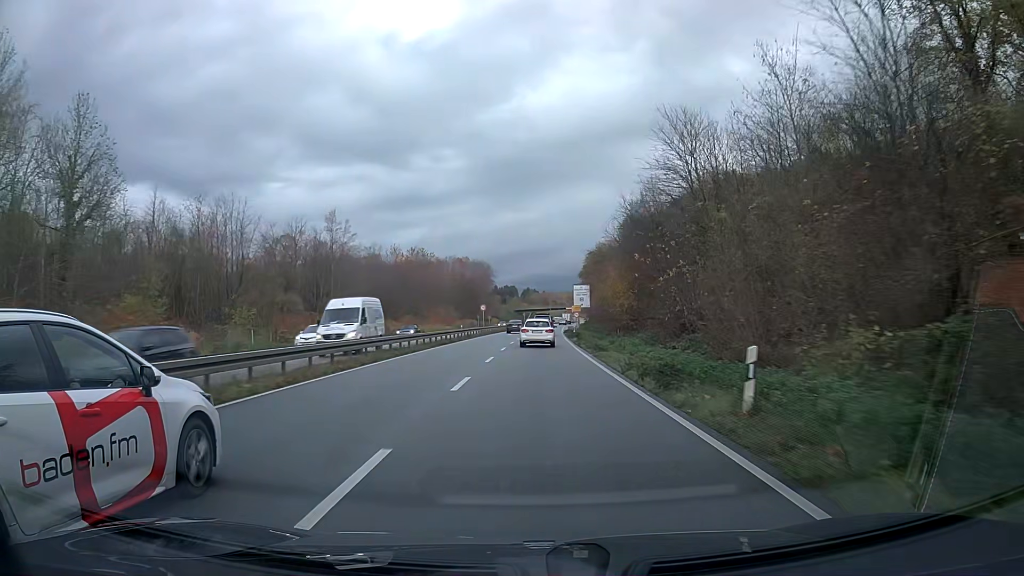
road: trunk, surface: asphalt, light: Day
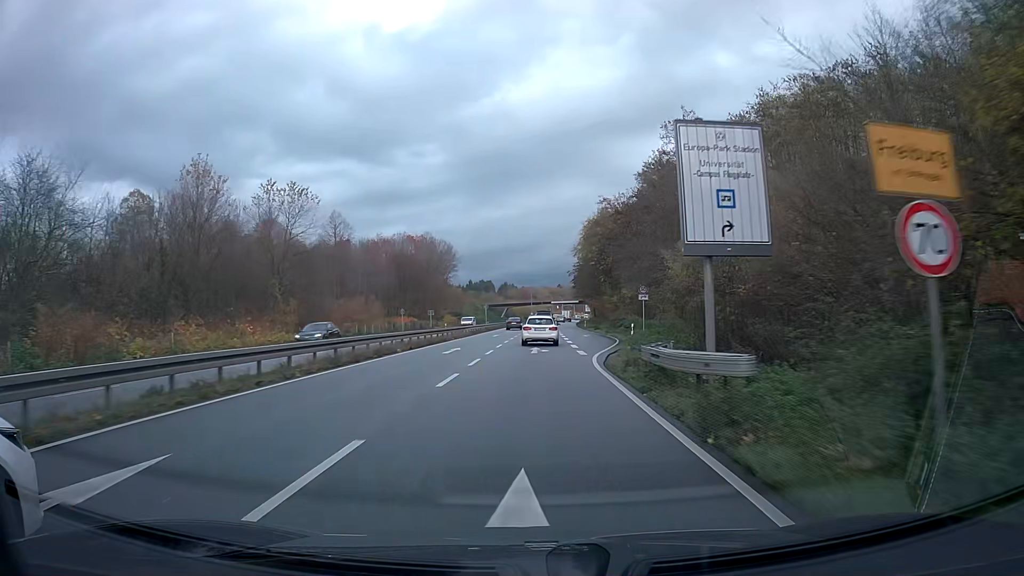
(+1.1, +61.8) m; +2°
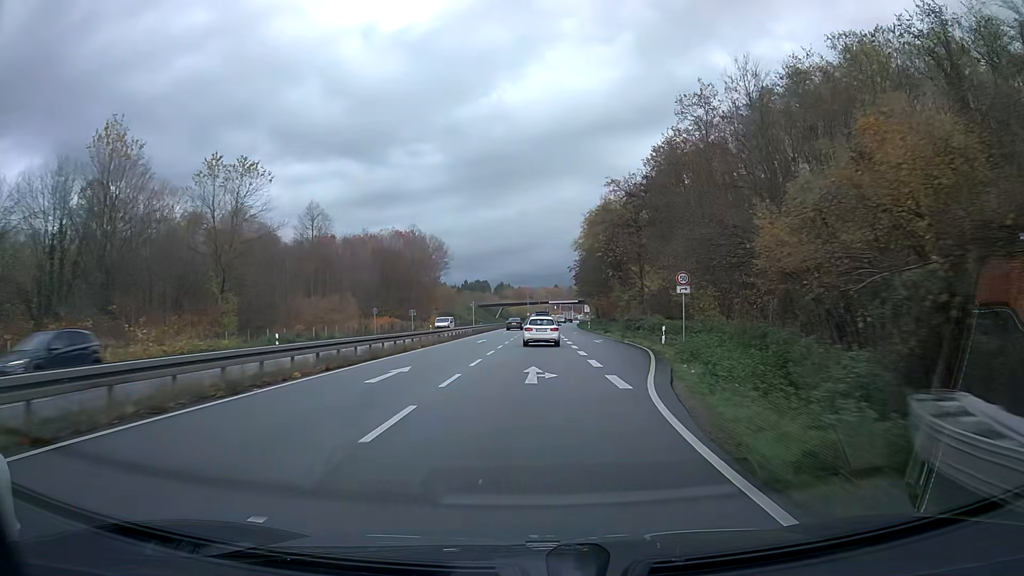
(0.0, +11.7) m; 0°
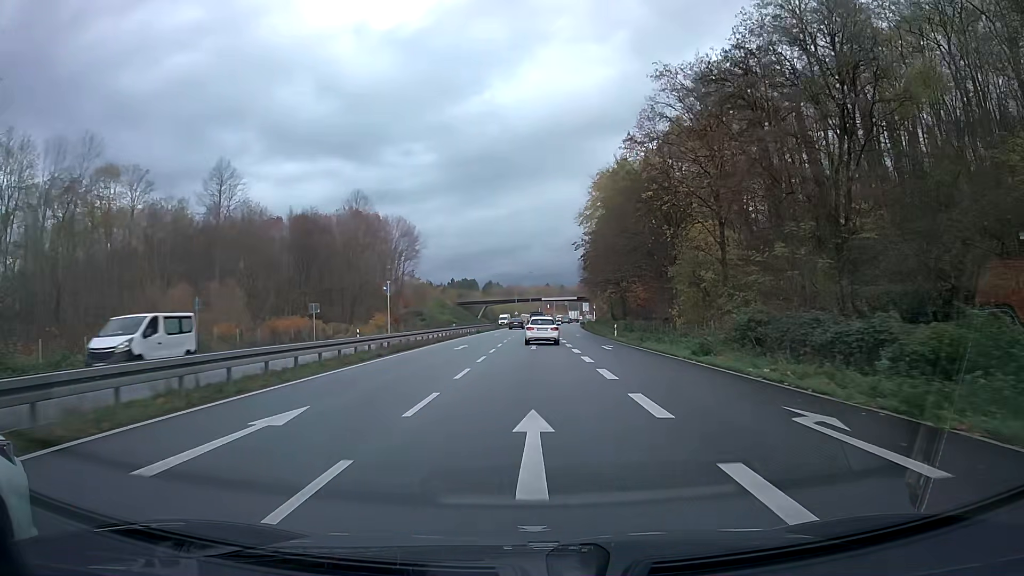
(+0.2, +33.6) m; +1°
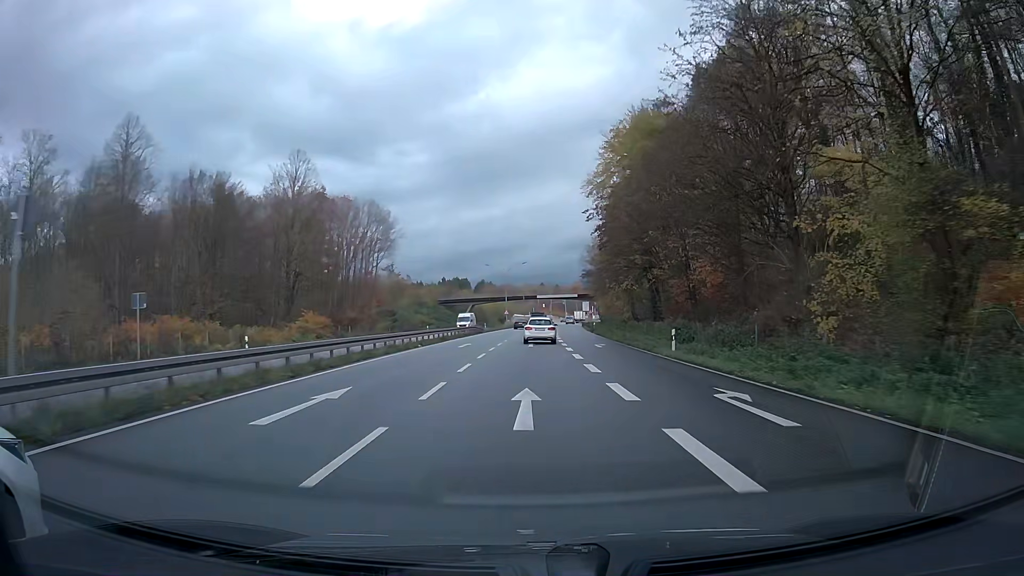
(+0.1, +21.7) m; 0°
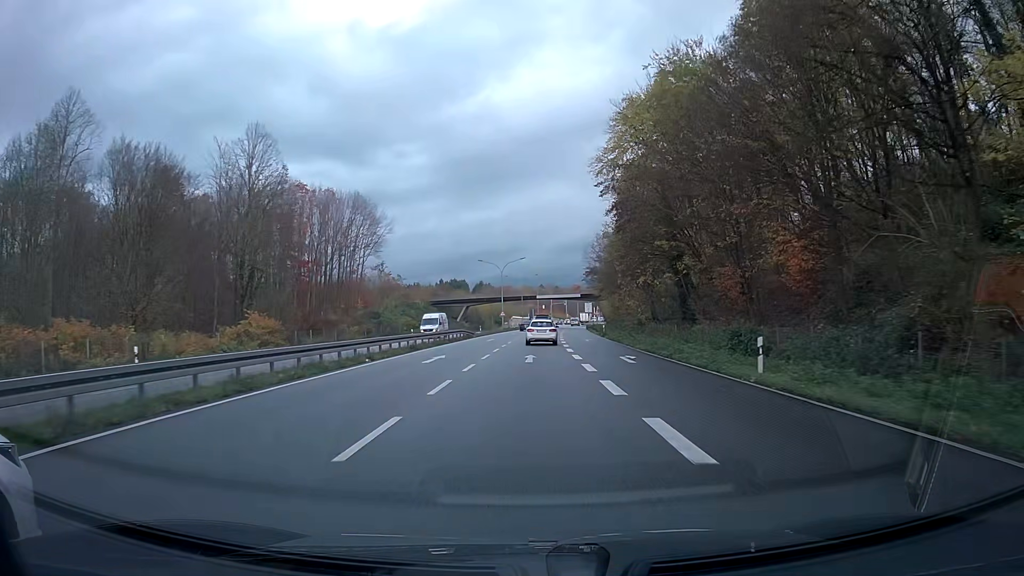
(0.0, +10.8) m; 0°
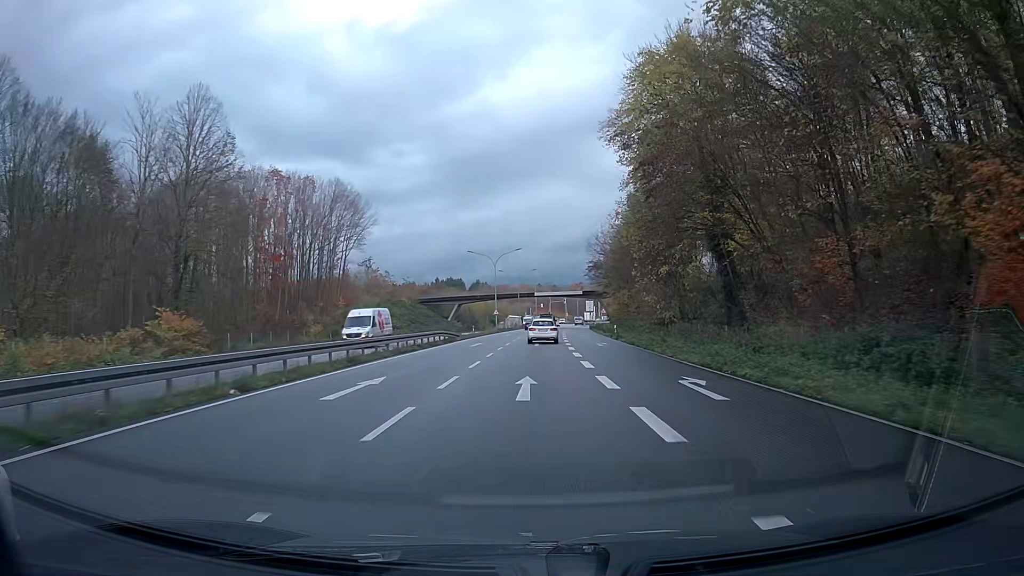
(0.0, +10.8) m; 0°
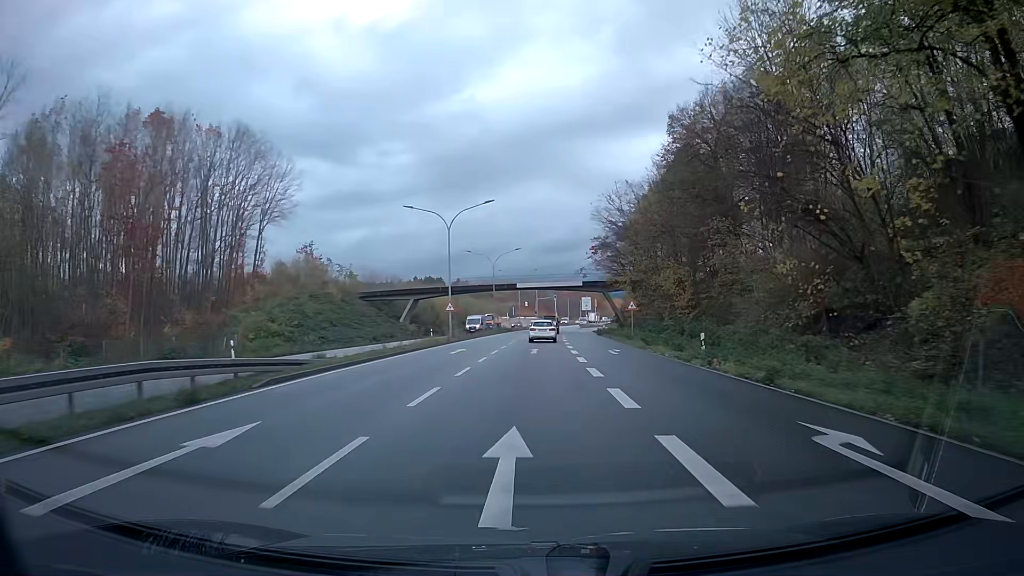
(+0.3, +32.3) m; +1°
